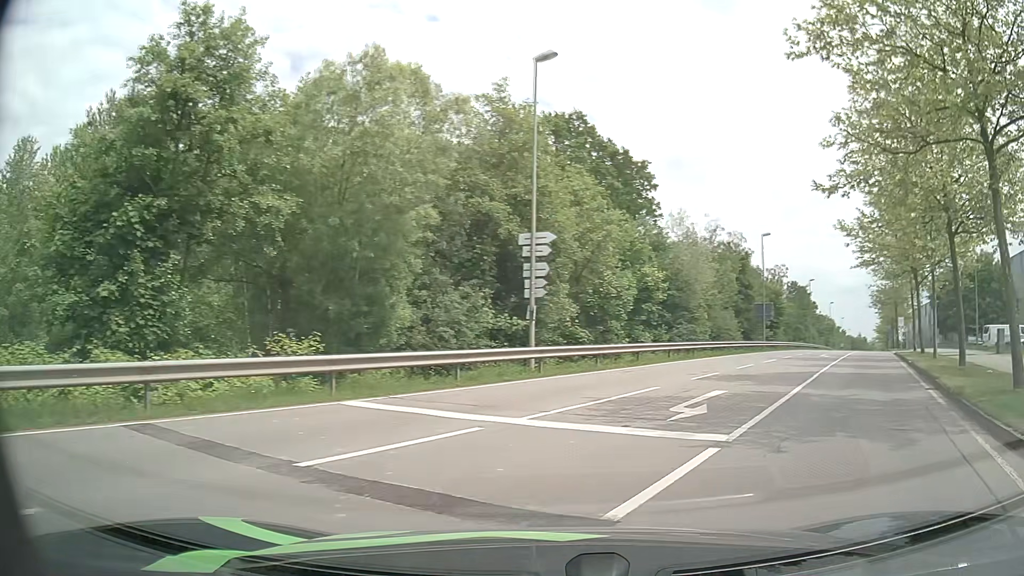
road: secondary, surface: asphalt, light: Day
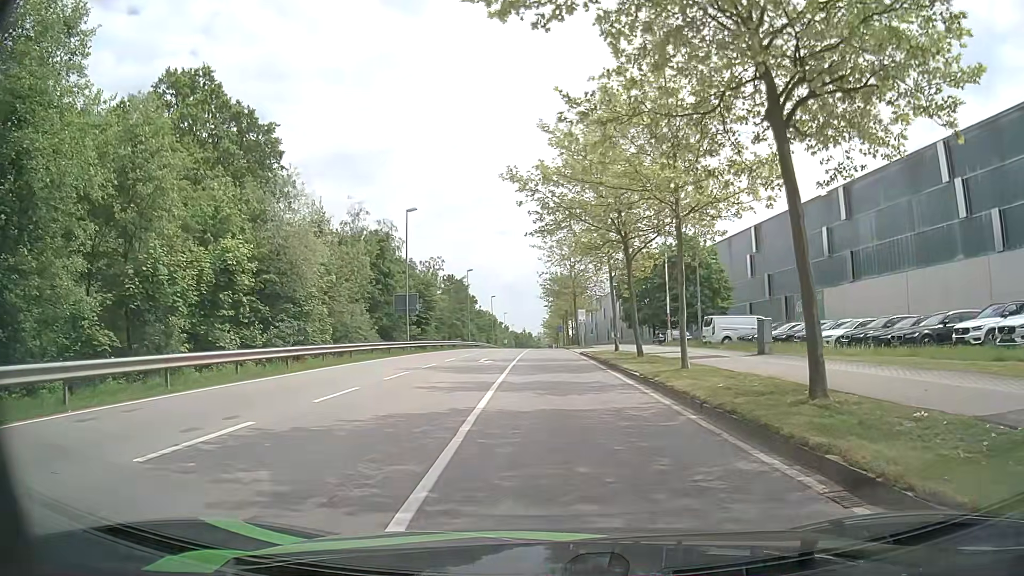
(+3.6, +11.0) m; +28°
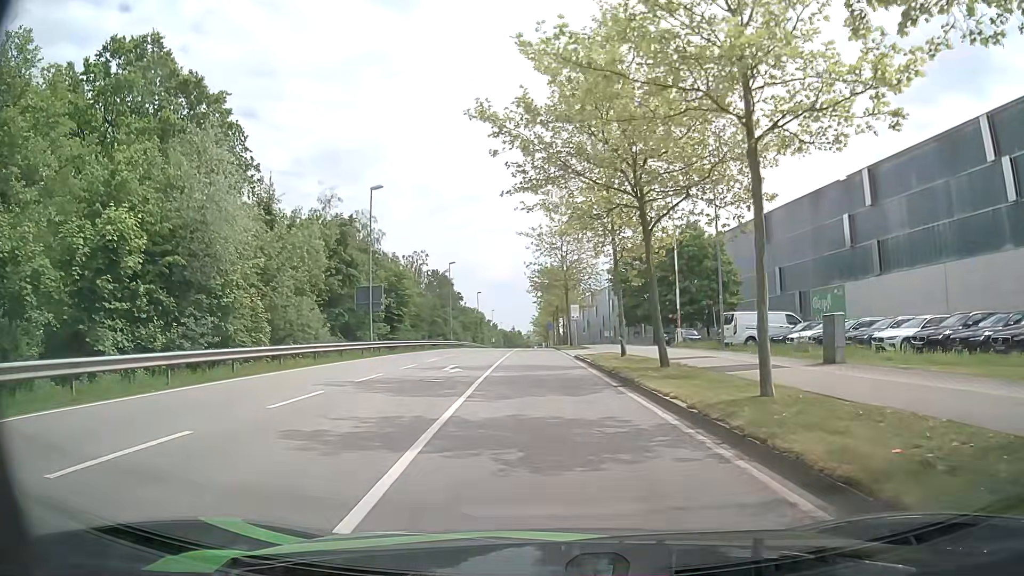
(+0.2, +7.3) m; +1°
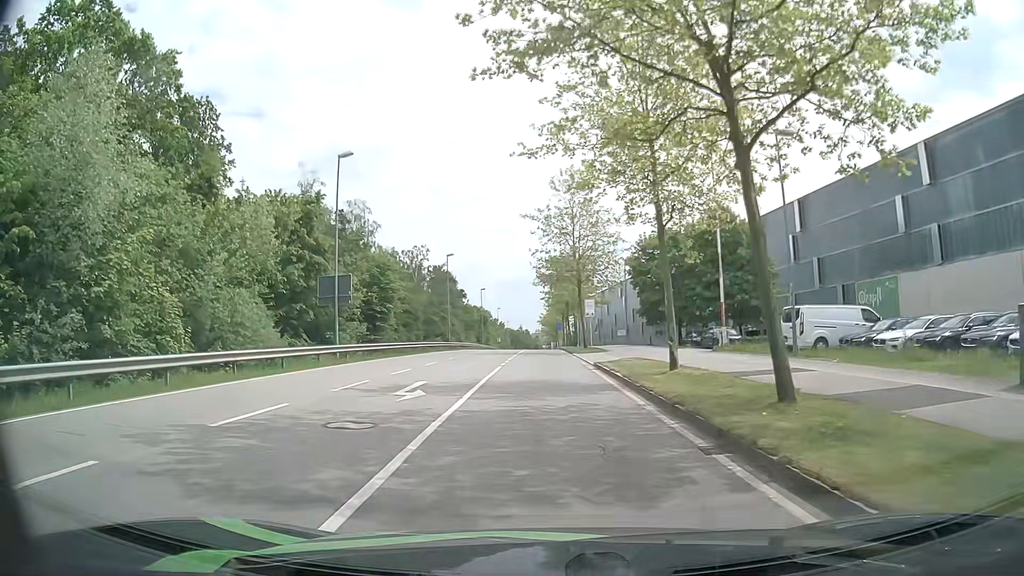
(0.0, +8.3) m; 0°
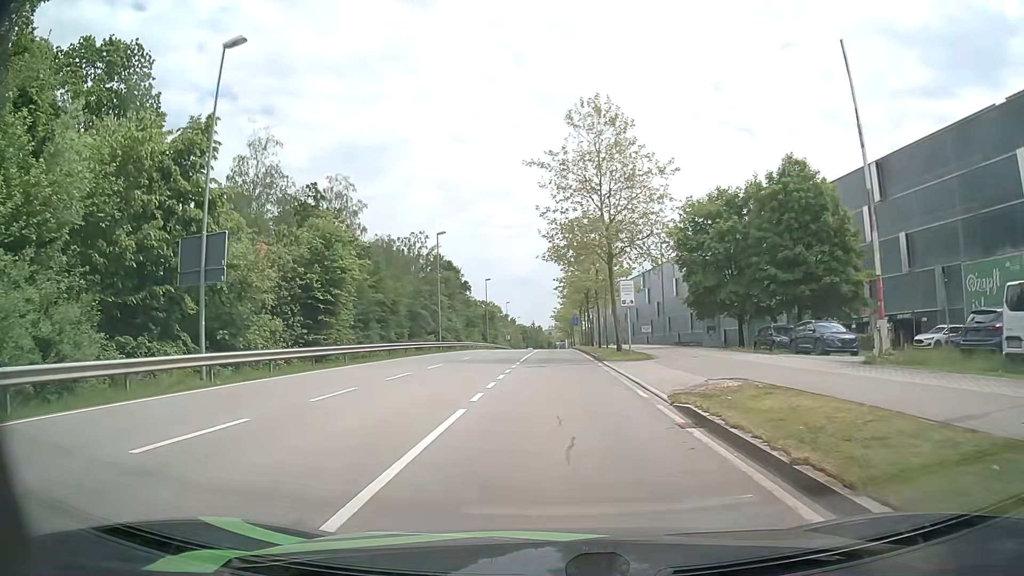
(-0.2, +14.5) m; -1°
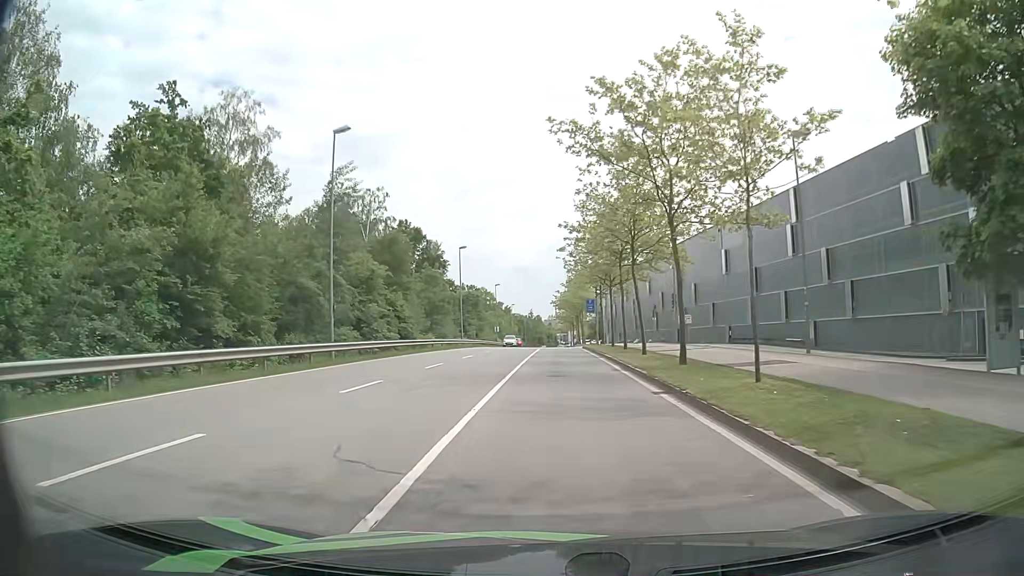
(-0.2, +29.4) m; 0°
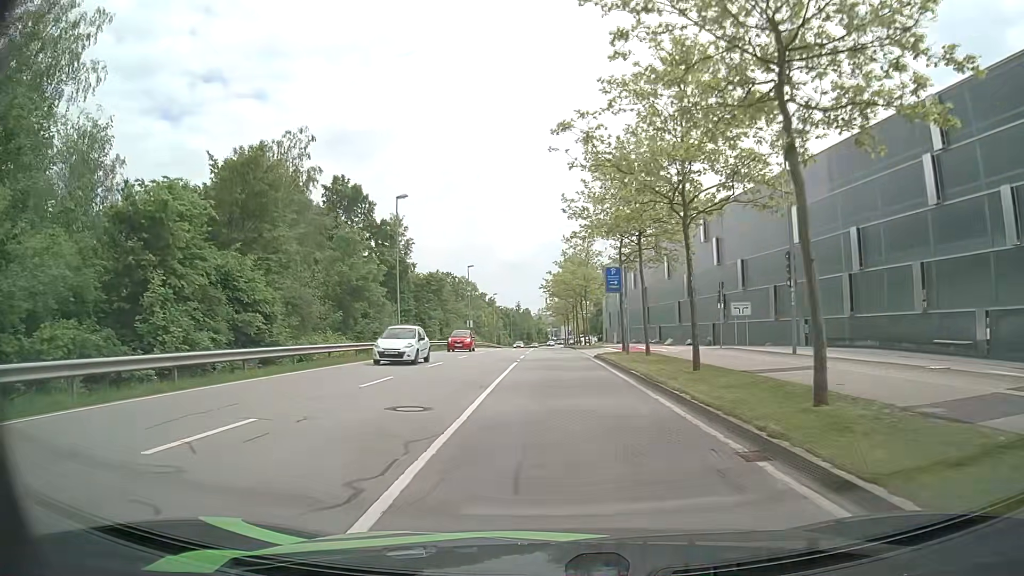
(0.0, +25.2) m; +1°
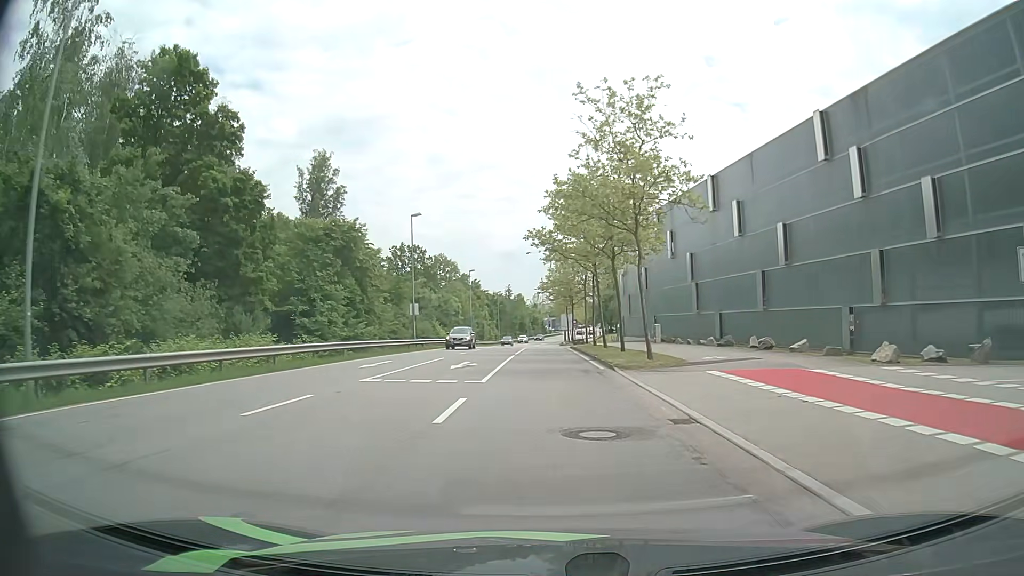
(-0.1, +33.0) m; 0°
(0, +10) (0, +20) (0, +30) (0, +40) (0, +50) (0, +60) (0, +70) (0, +80) (0, +90) (0, +100) m
